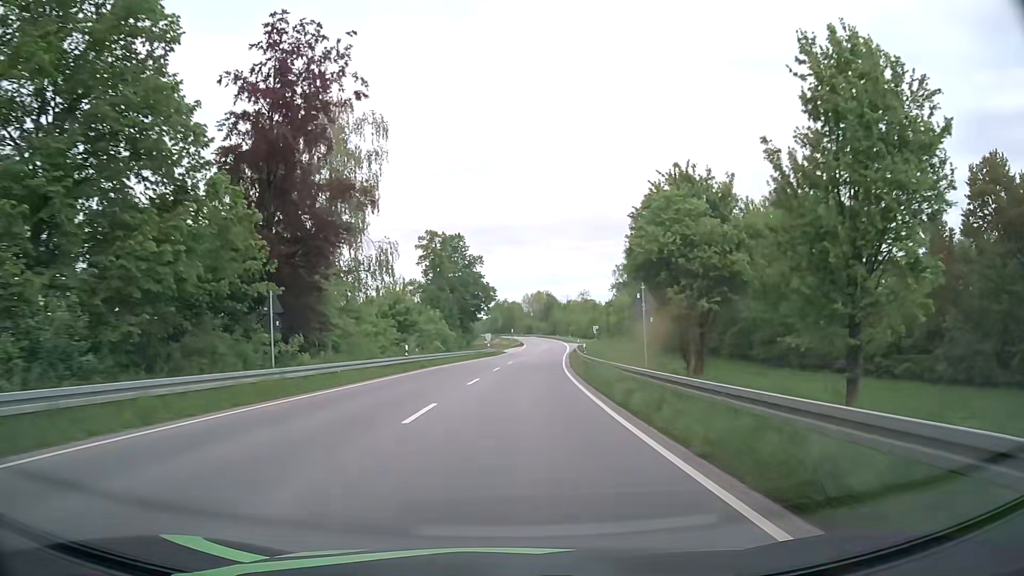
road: primary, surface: asphalt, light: Day
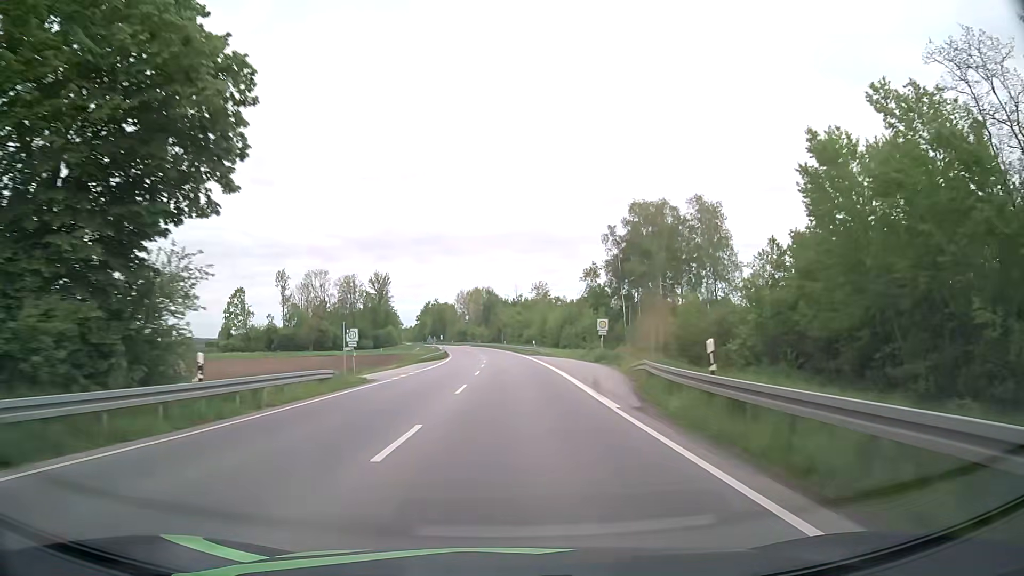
(+3.3, +64.2) m; +6°
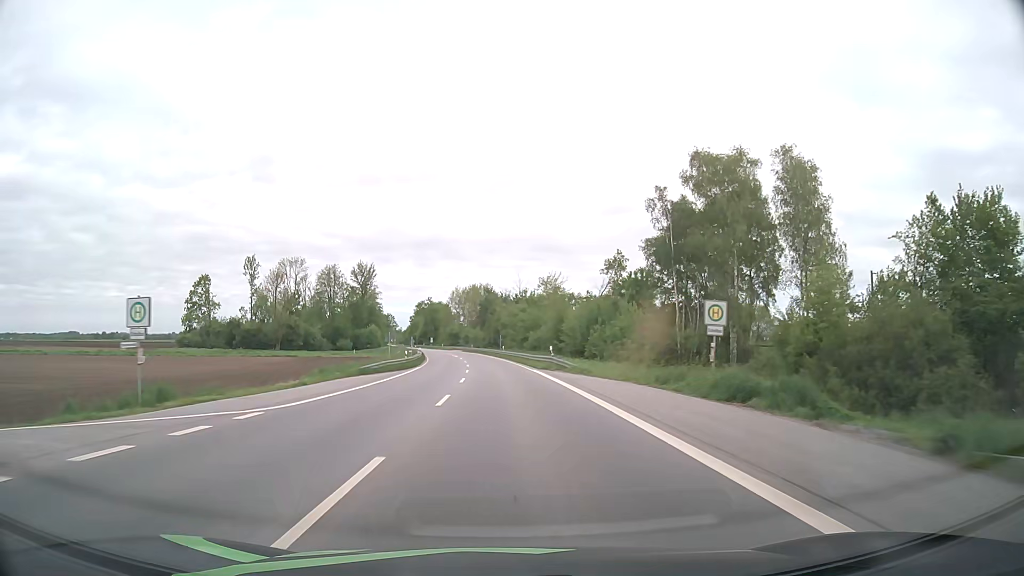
(0.0, +28.0) m; 0°
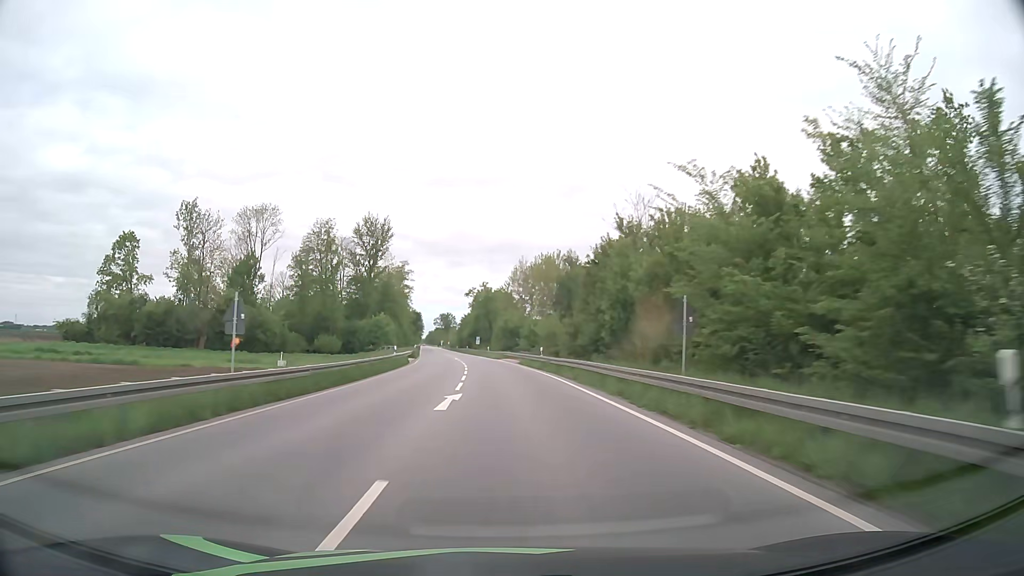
(-3.0, +73.9) m; -6°
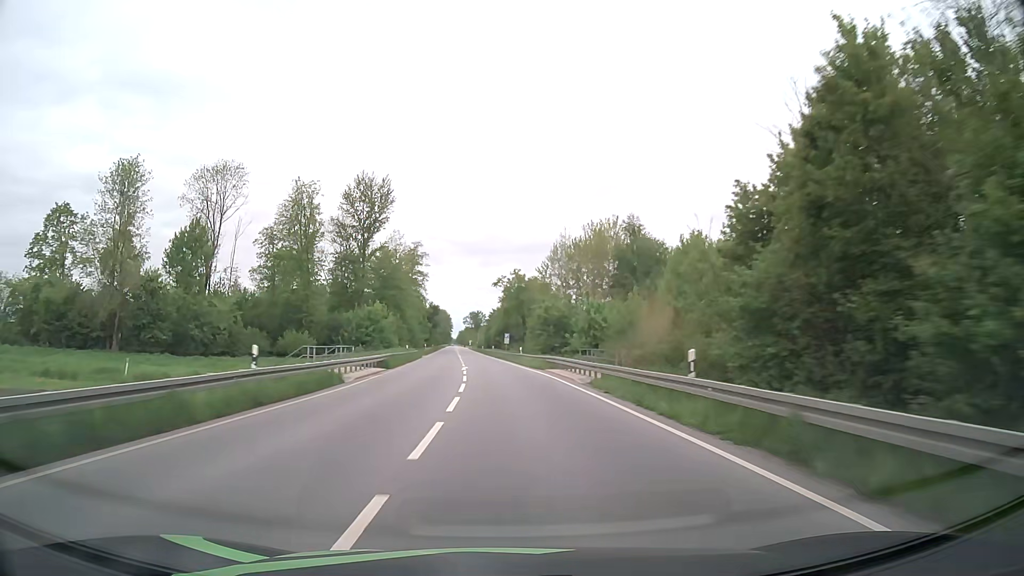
(-0.7, +30.8) m; -3°
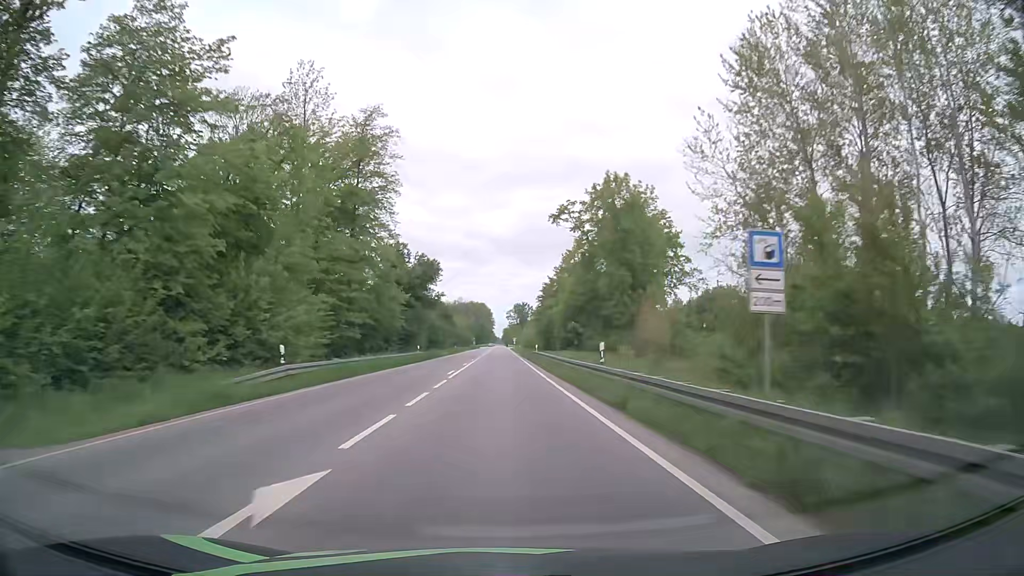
(-3.3, +77.9) m; -4°
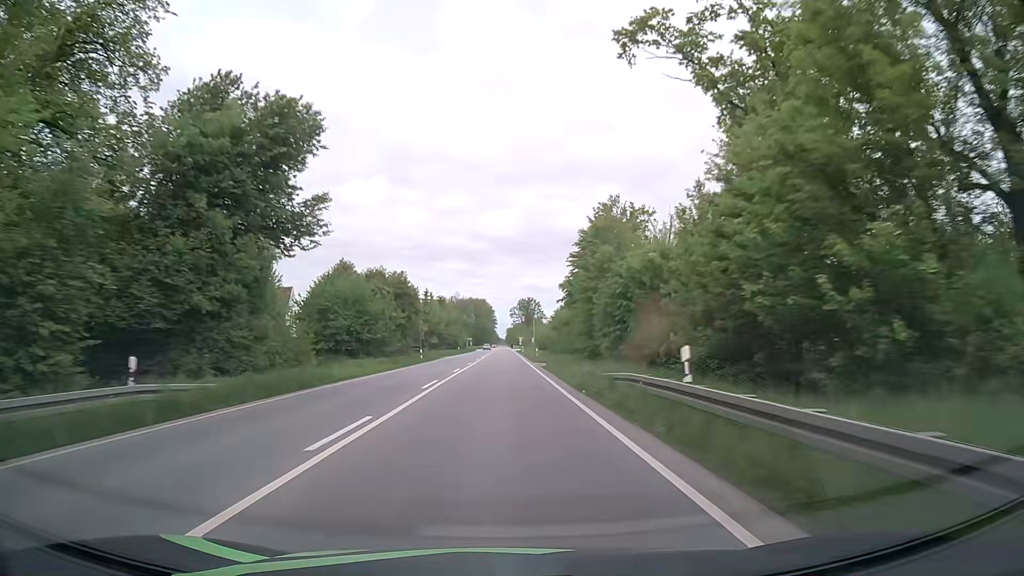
(+0.1, +45.3) m; 0°
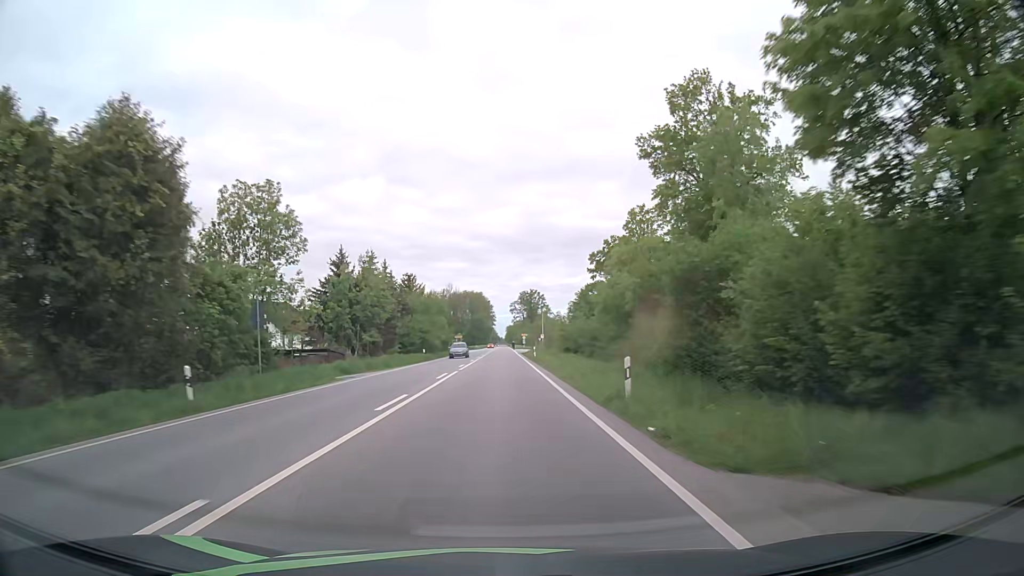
(0.0, +43.0) m; 0°
(0, +10) (0, +20) (0, +30) (0, +40) (0, +50) (0, +60) (0, +70) (0, +80) (0, +90) (0, +100) m
